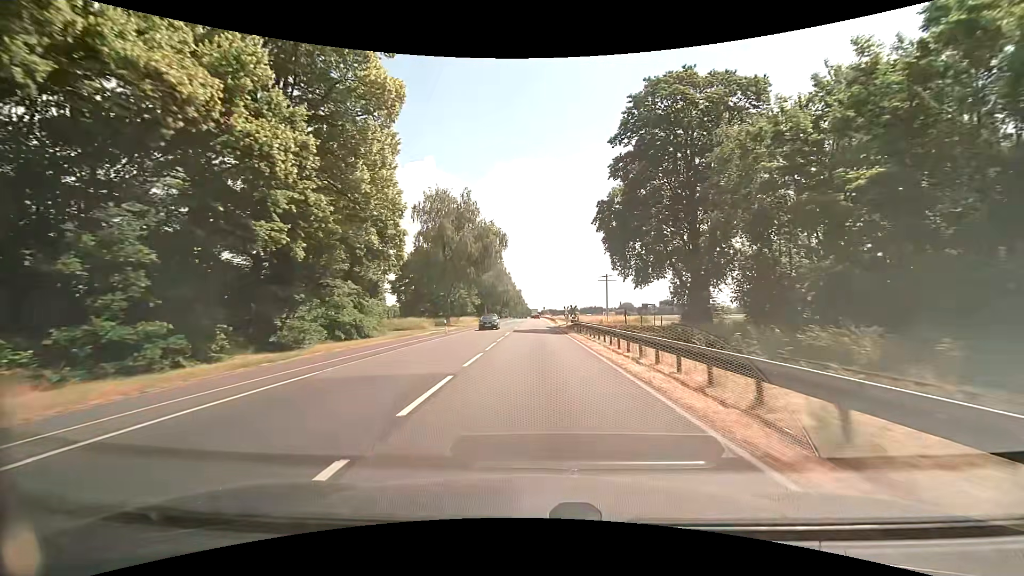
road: primary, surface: asphalt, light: Day
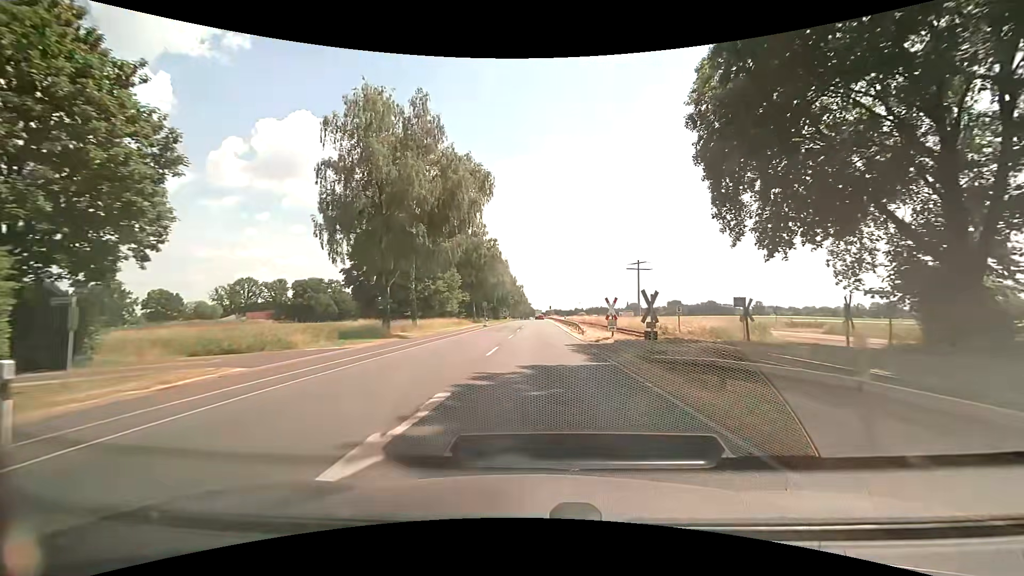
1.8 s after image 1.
(-0.1, +32.2) m; 0°
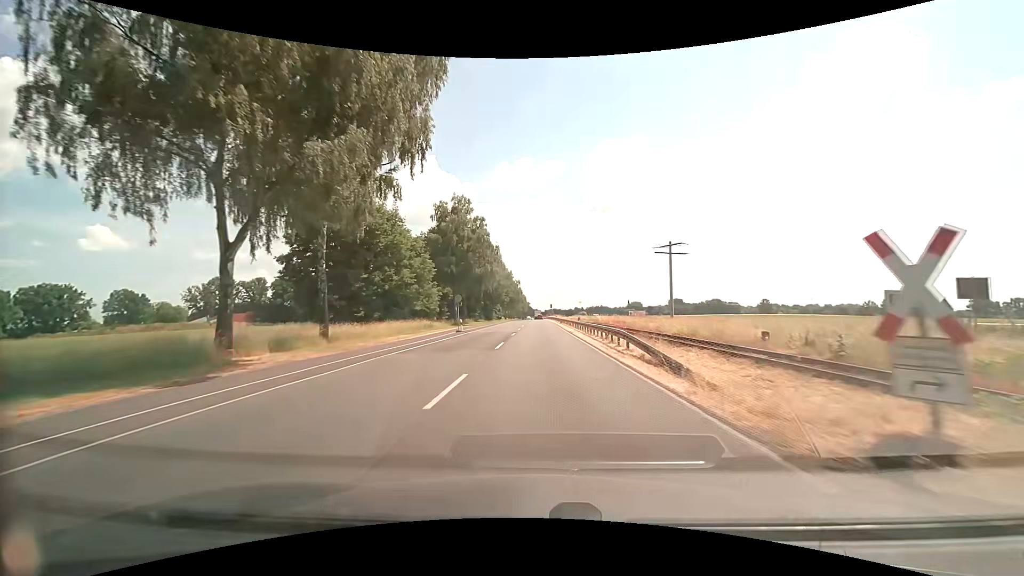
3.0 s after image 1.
(0.0, +21.5) m; 0°
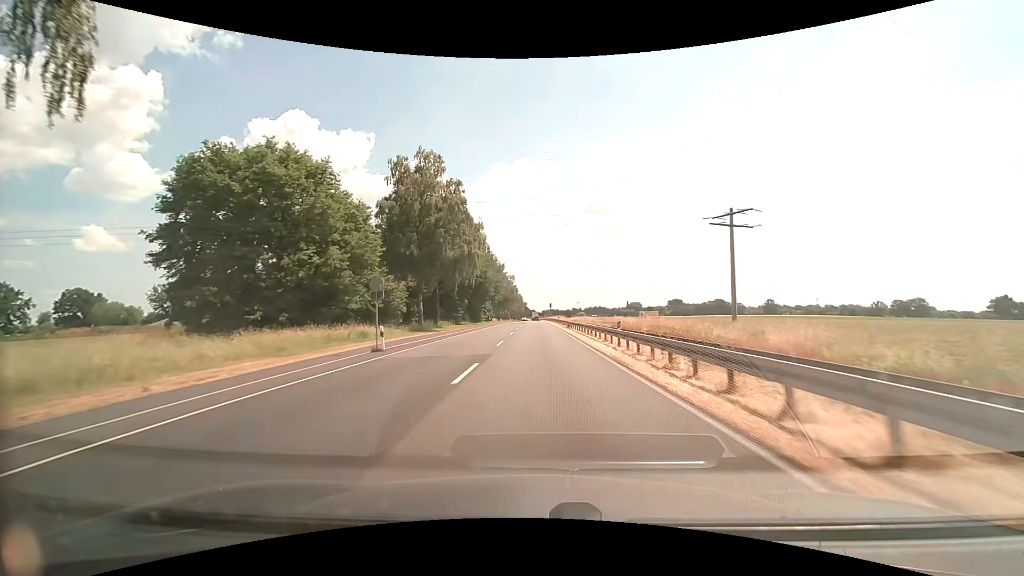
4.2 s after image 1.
(+0.1, +21.6) m; 0°
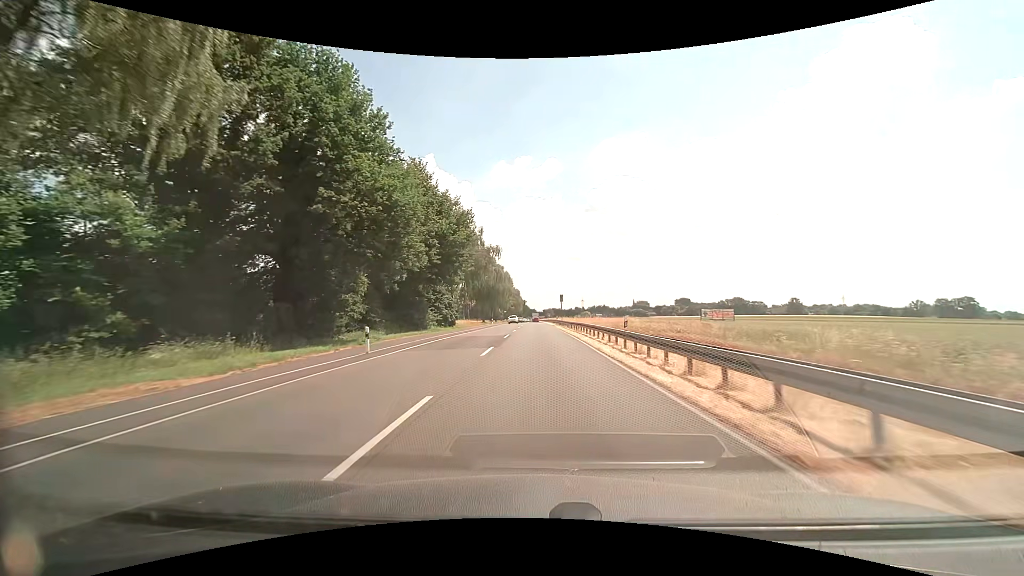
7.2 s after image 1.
(0.0, +54.0) m; 0°
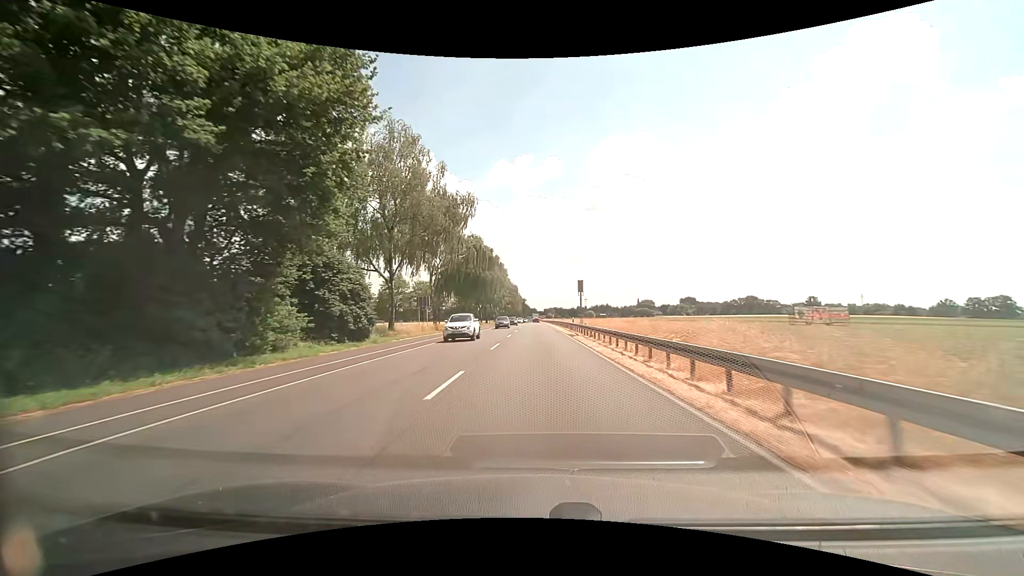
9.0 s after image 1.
(+0.2, +32.4) m; 0°
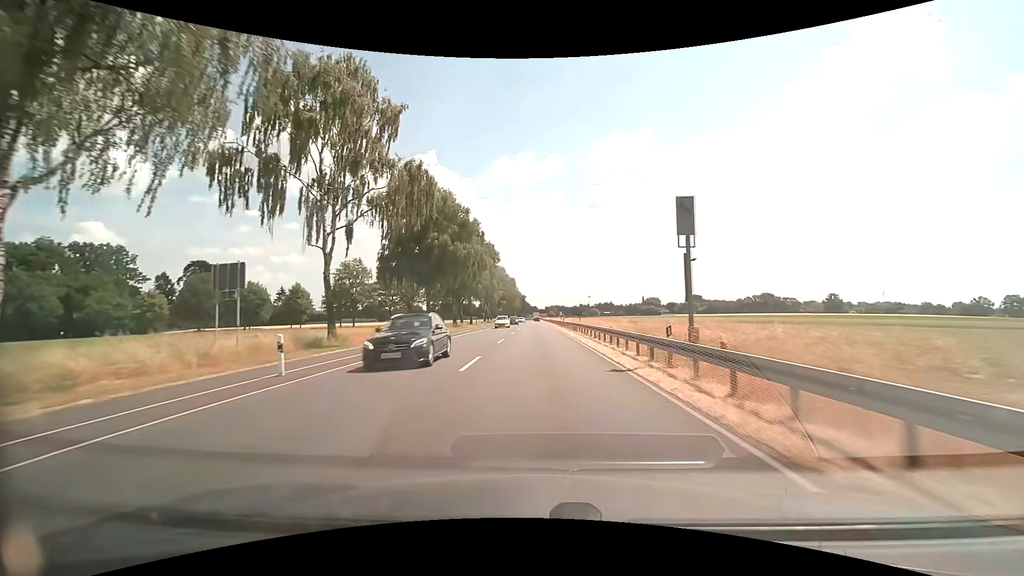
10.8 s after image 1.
(+0.1, +32.4) m; 0°
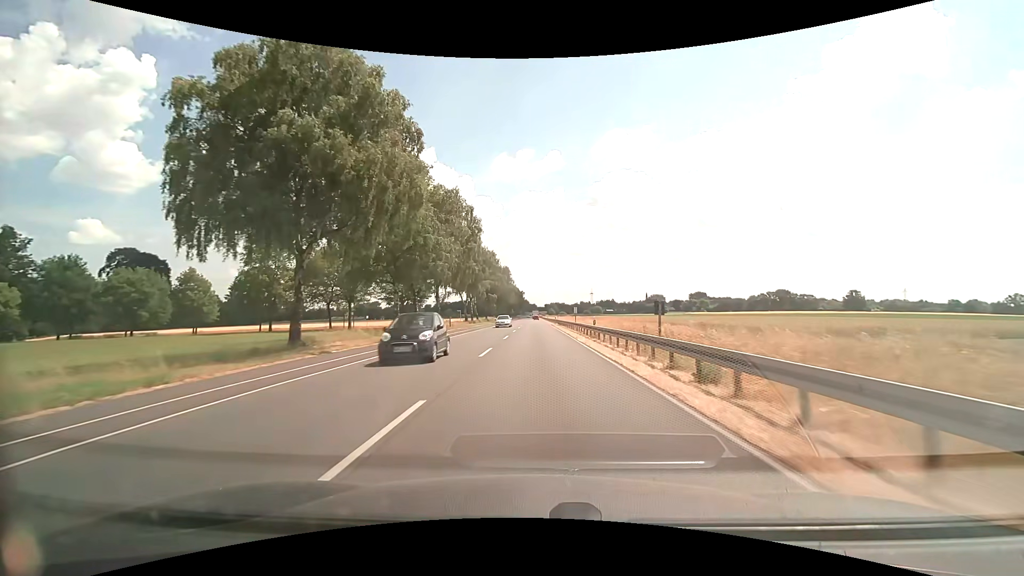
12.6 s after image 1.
(0.0, +32.4) m; 0°
(0, +10) (0, +20) (0, +30) (0, +40) (0, +50) (0, +60) (0, +70) (0, +80) (0, +90) (0, +100) m
